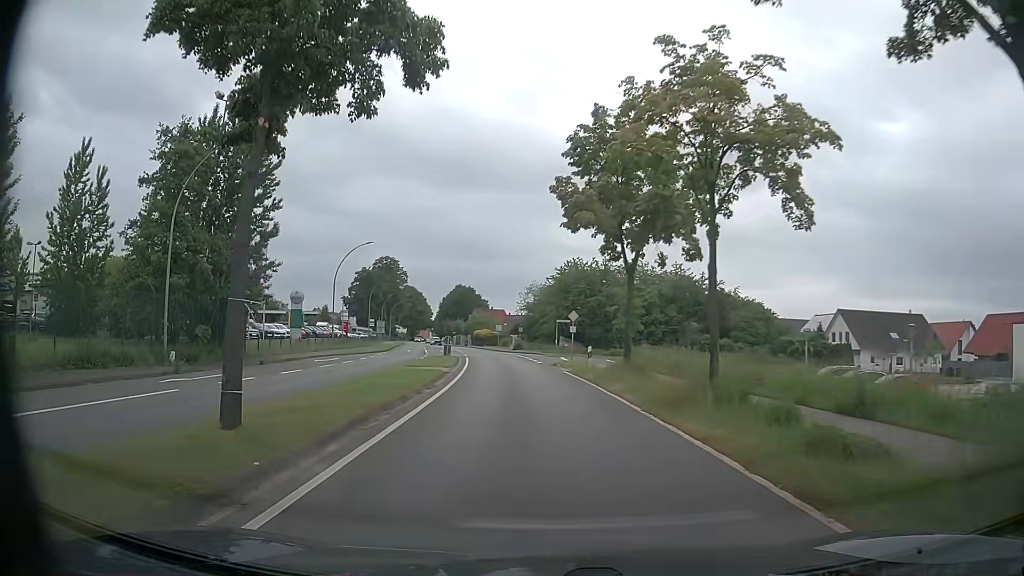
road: primary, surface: asphalt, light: Day
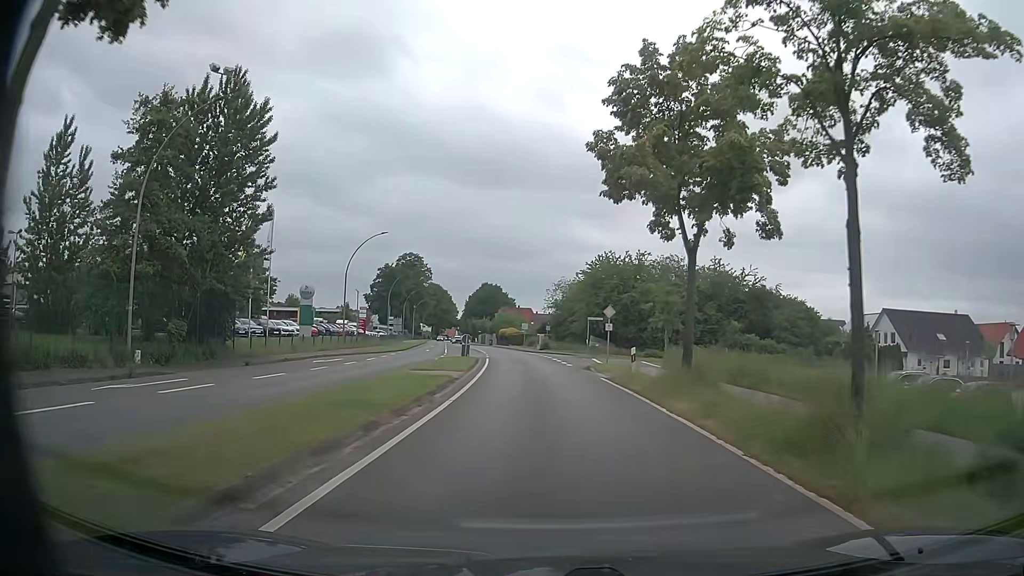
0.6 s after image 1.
(-0.1, +5.1) m; -2°
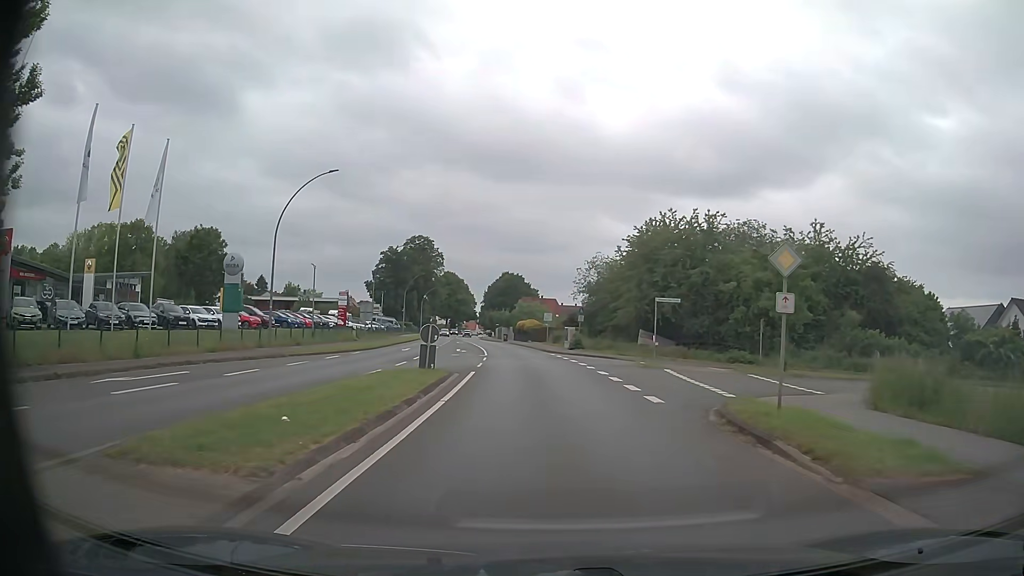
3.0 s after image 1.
(-0.2, +20.5) m; -3°
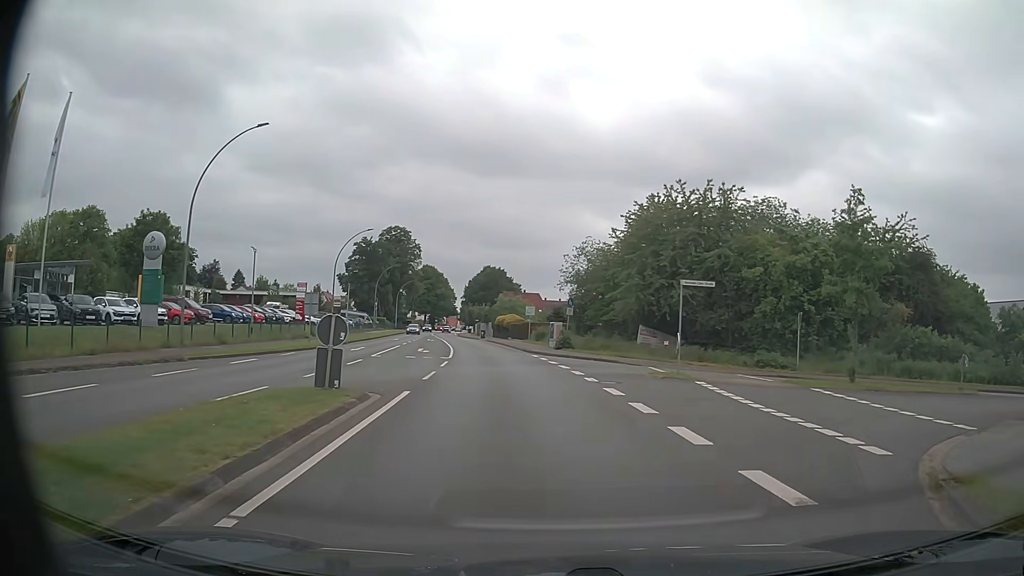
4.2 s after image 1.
(+0.2, +8.3) m; +2°
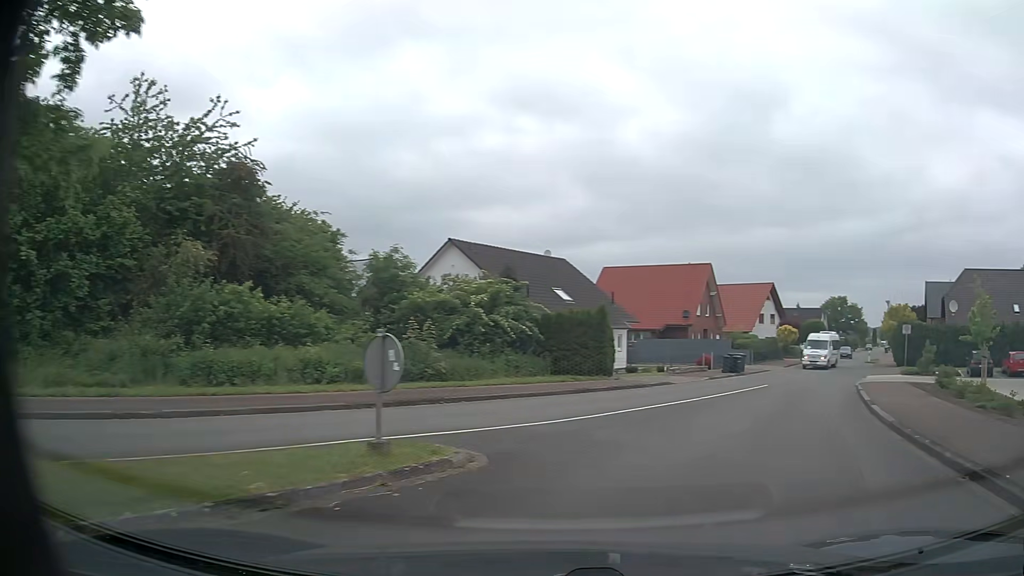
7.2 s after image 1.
(+7.3, +15.4) m; +57°
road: residential
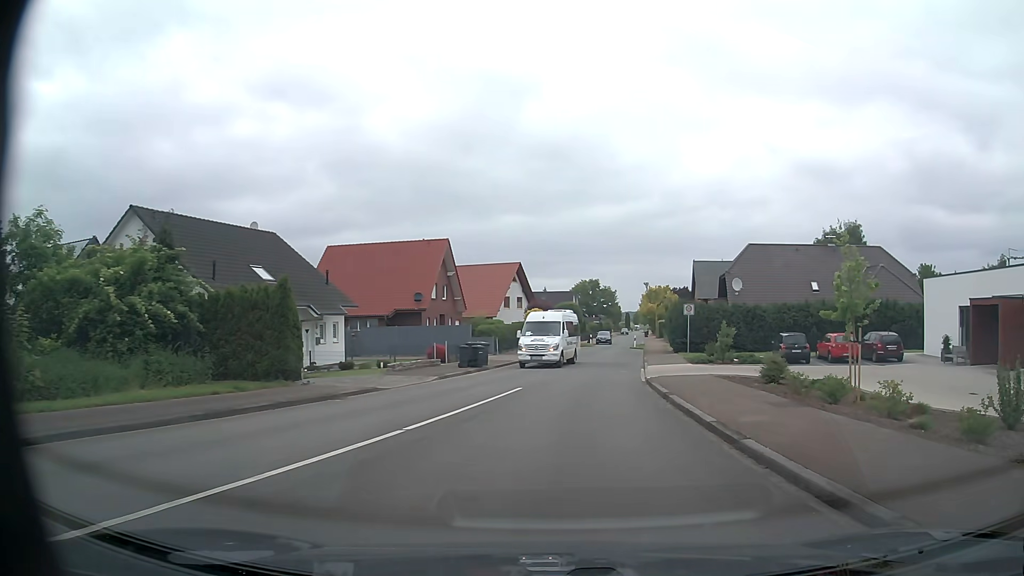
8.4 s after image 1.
(+1.9, +8.0) m; +23°
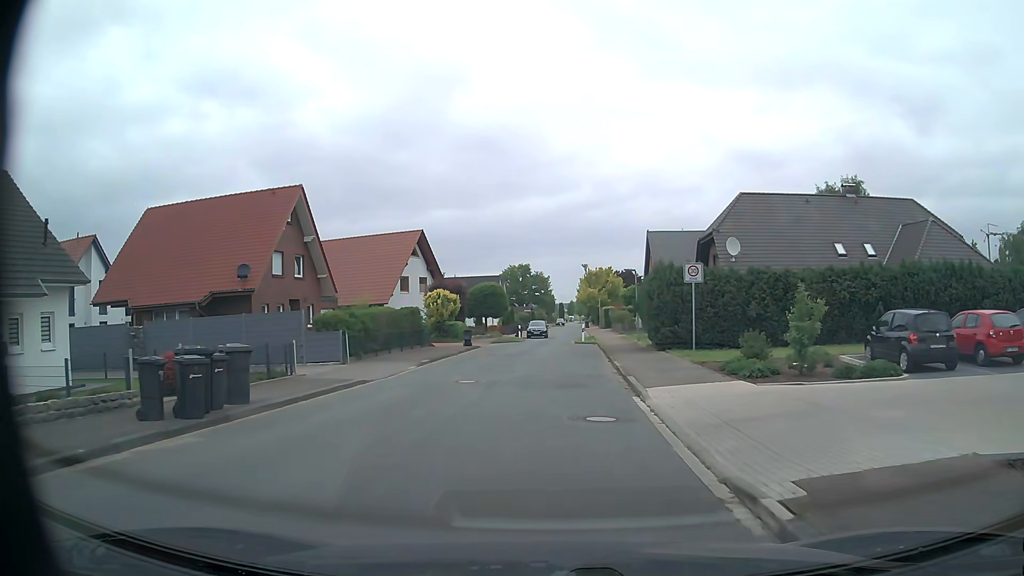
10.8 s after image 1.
(+1.5, +19.3) m; +7°
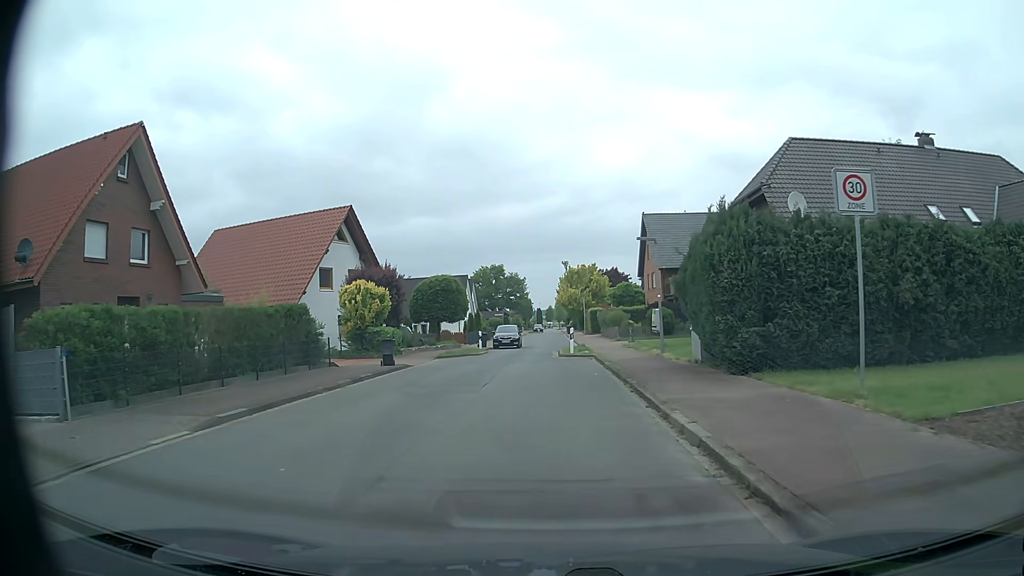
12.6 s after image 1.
(+0.1, +14.2) m; +1°
(0, +10) (0, +20) (-1, +30) (0, +40) (+1, +50) (+1, +60) (+1, +70) (+1, +80) (+1, +90) (+1, +100) m
